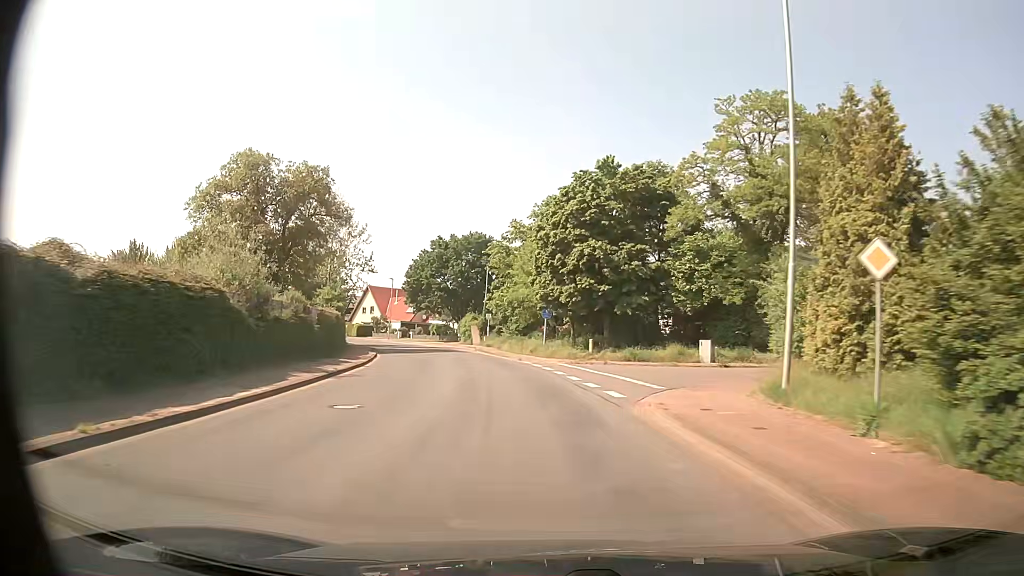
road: tertiary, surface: asphalt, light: Day
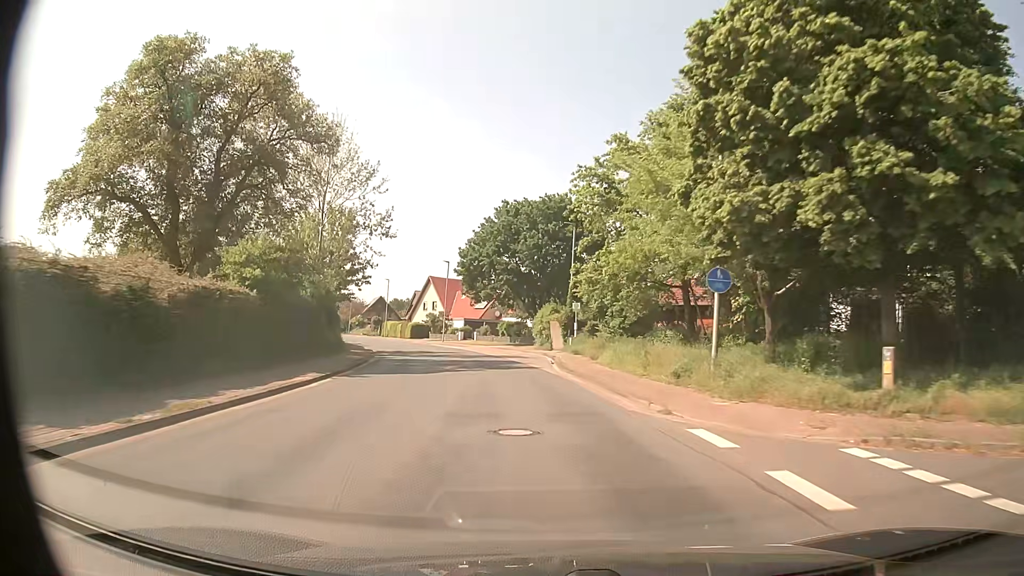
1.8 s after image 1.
(-1.8, +24.7) m; -8°
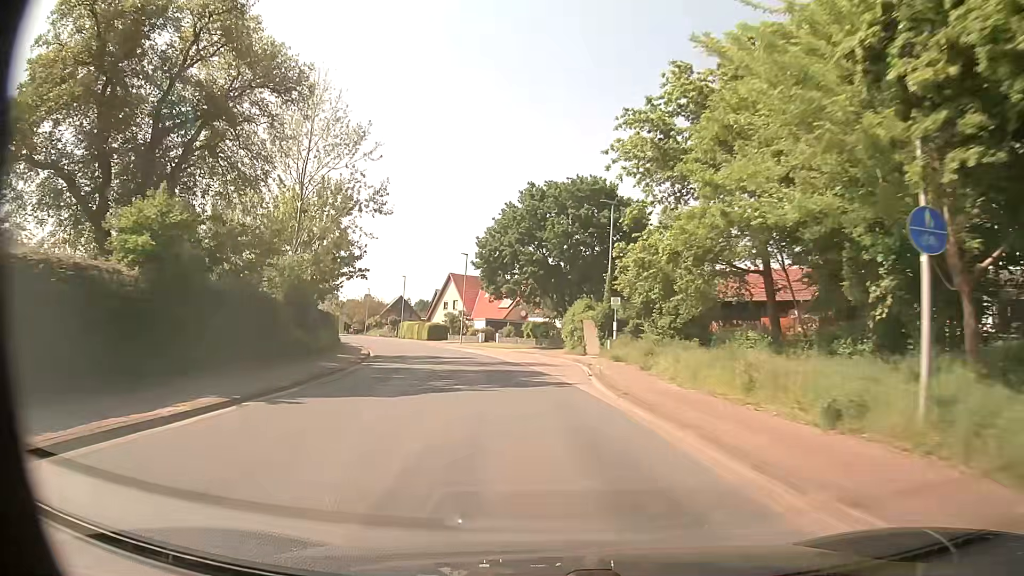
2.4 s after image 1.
(-0.2, +8.3) m; -2°
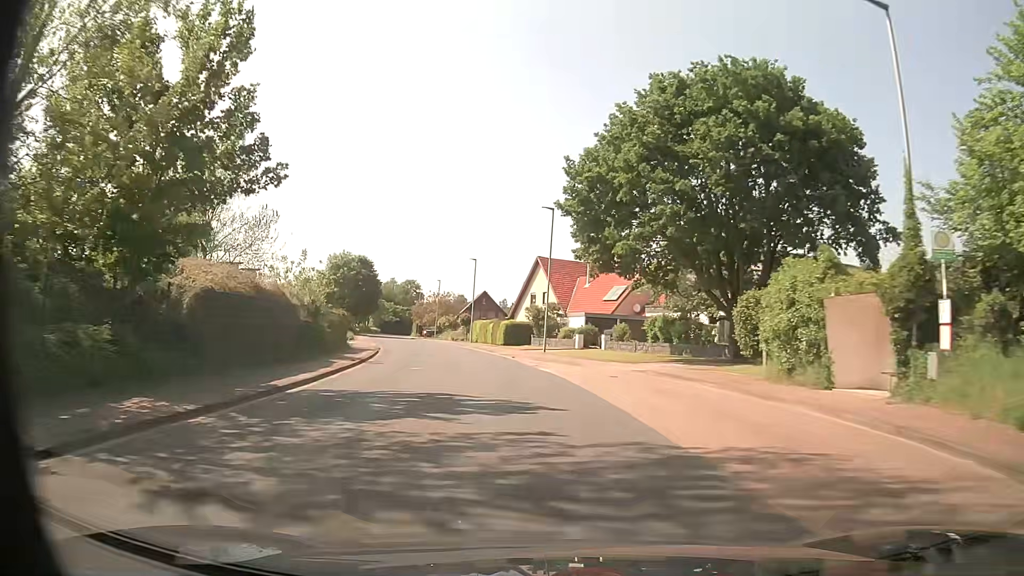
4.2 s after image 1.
(-1.9, +25.0) m; -9°
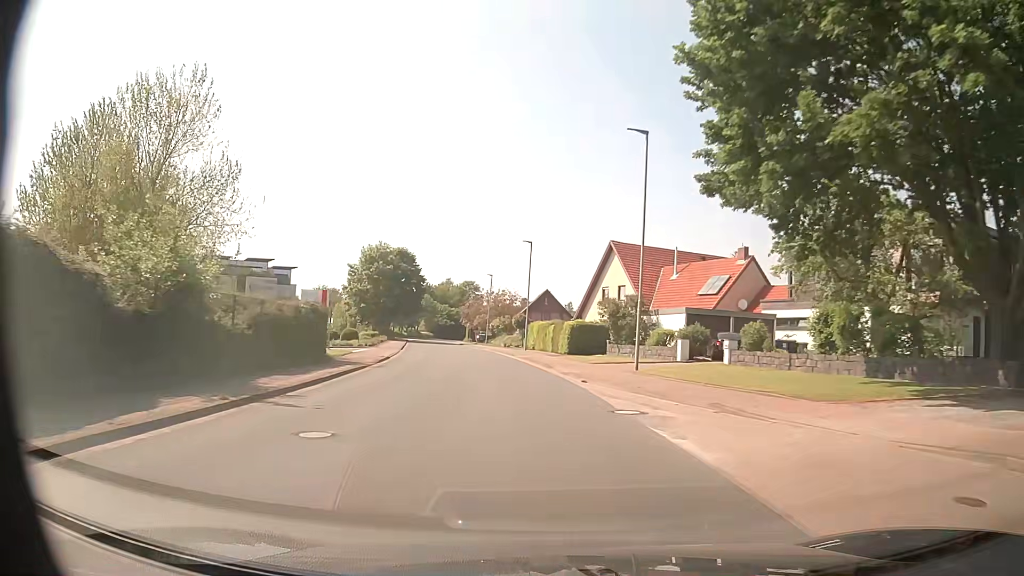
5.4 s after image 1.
(-0.8, +16.7) m; -6°
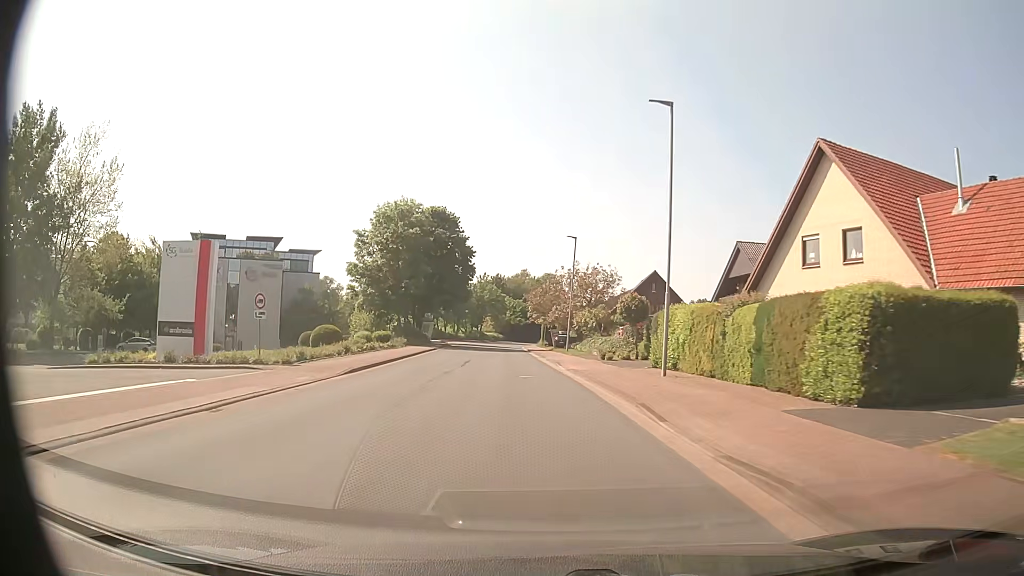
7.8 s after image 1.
(-2.6, +33.9) m; -7°
(0, +10) (-1, +20) (-1, +30) (-2, +40) (-3, +50) (-3, +60) (-4, +70) (-4, +80) (-5, +90) (-5, +100) m
